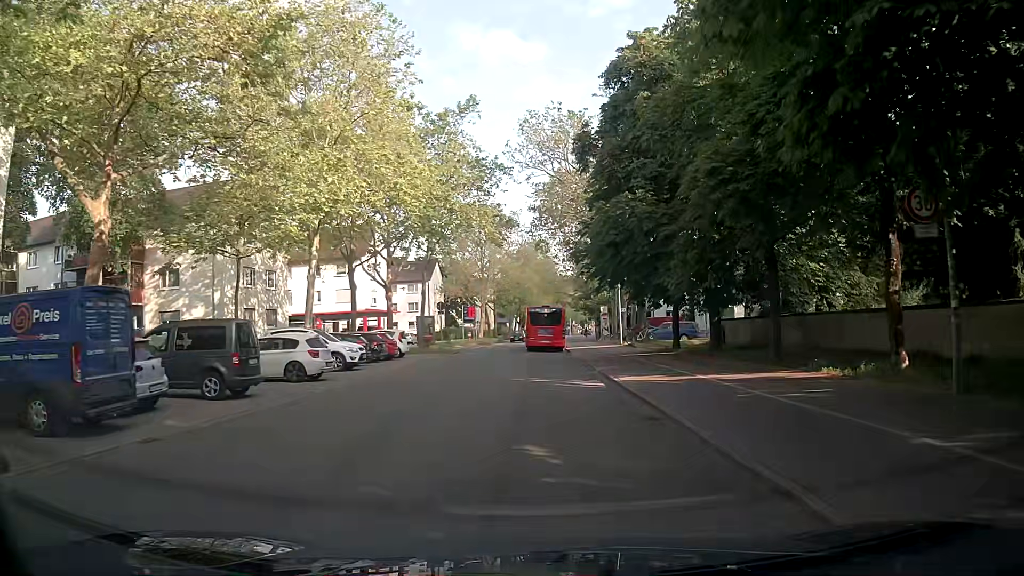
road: secondary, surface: asphalt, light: Day
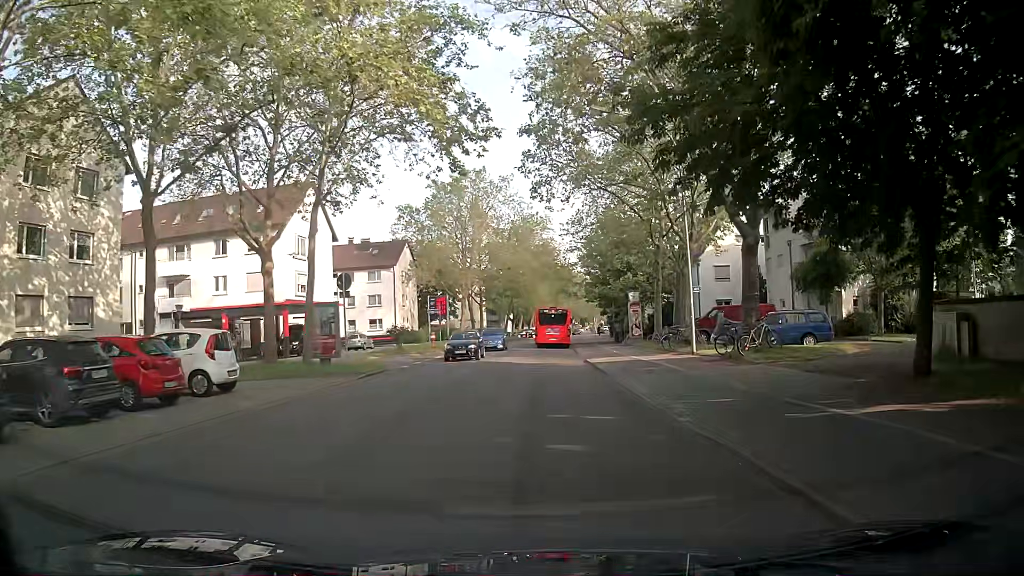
(-0.1, +22.5) m; +1°
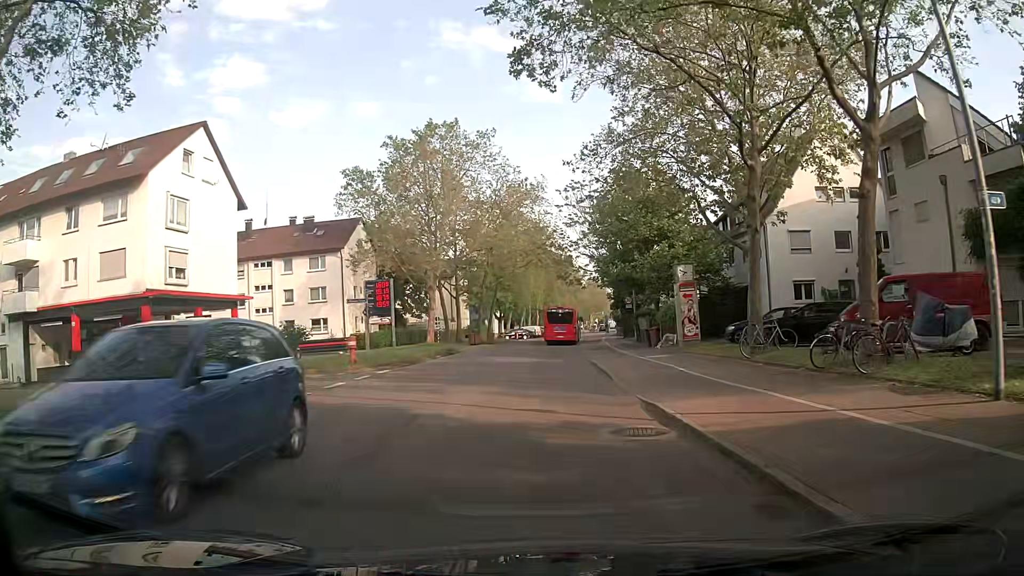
(-0.1, +18.1) m; -1°
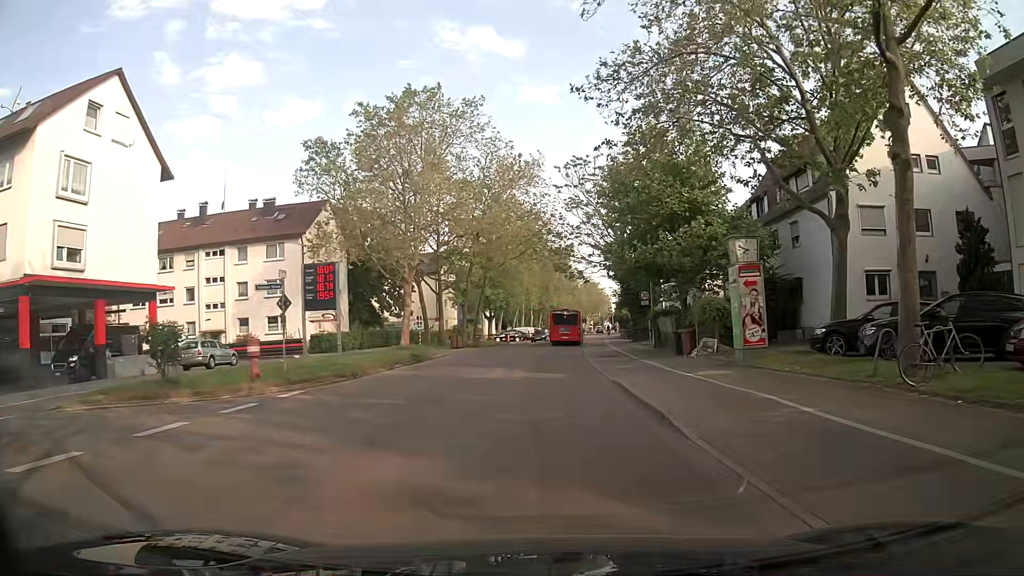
(+0.1, +9.1) m; 0°
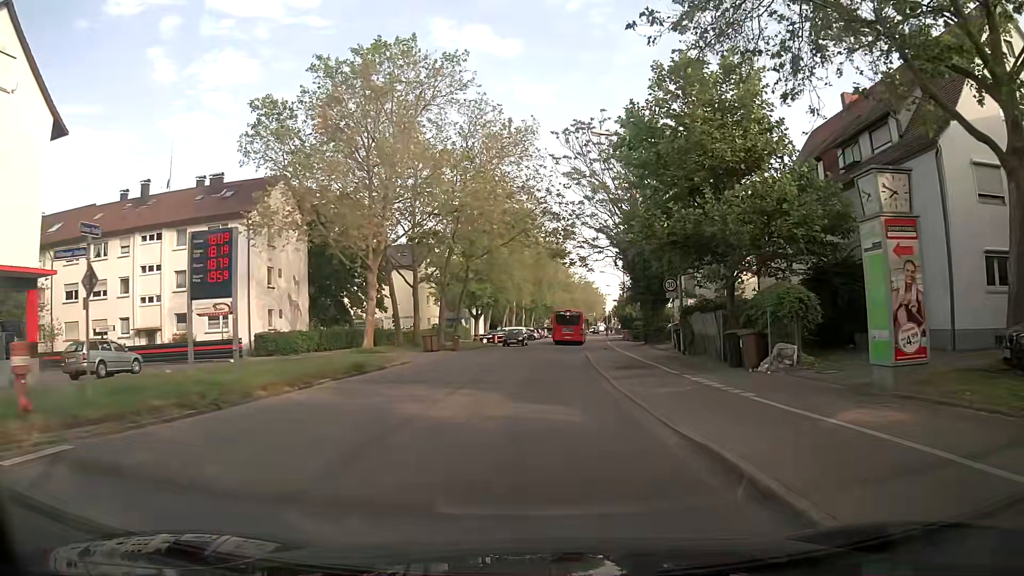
(+0.3, +9.0) m; +1°
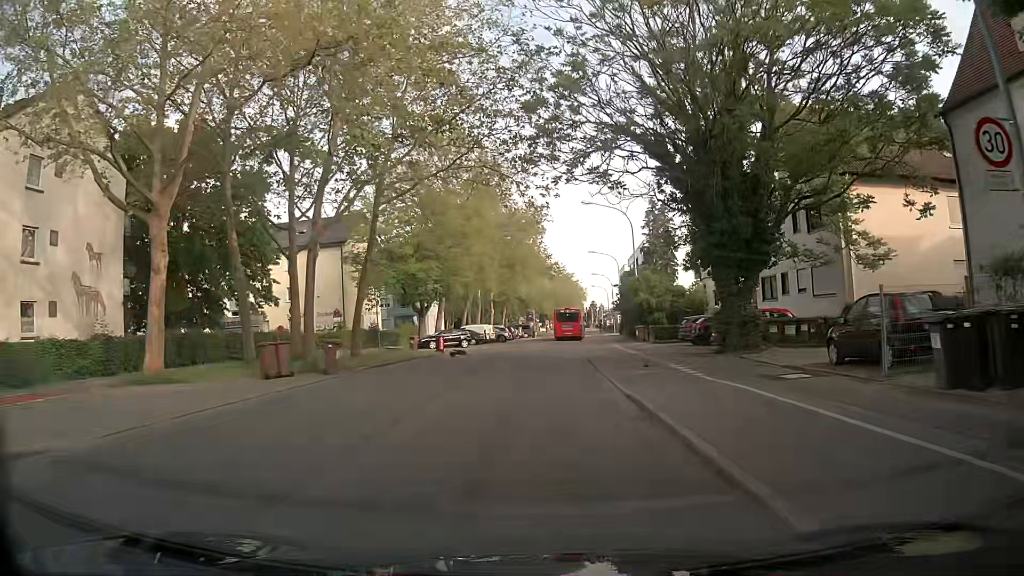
(+0.8, +22.3) m; +2°
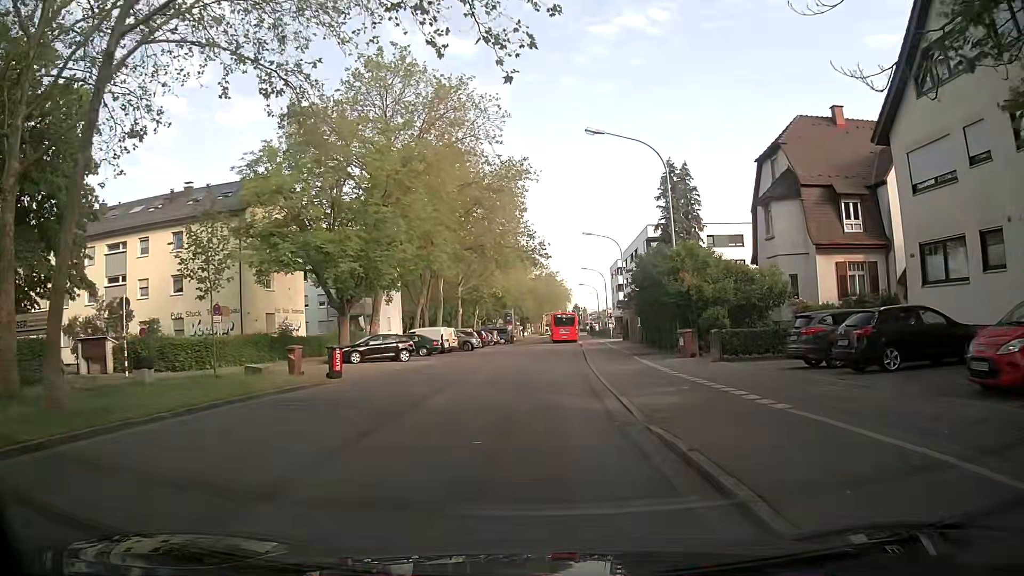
(+0.4, +17.8) m; +3°
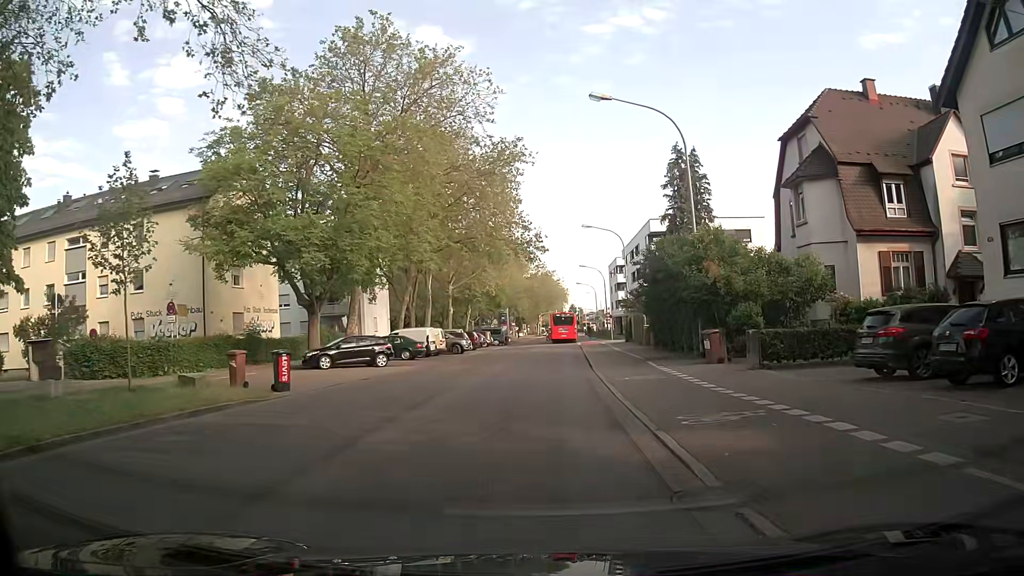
(0.0, +4.5) m; -1°
(0, +10) (0, +20) (+1, +30) (+1, +40) (+2, +50) (+3, +60) (+3, +70) (+4, +80) (+4, +90) (+5, +100) m
